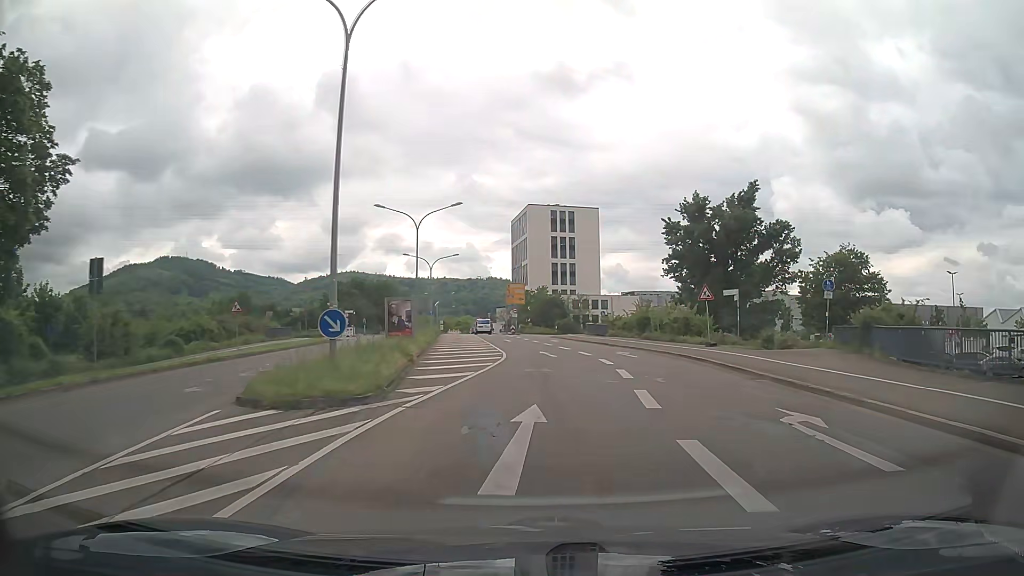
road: tertiary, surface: asphalt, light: Day
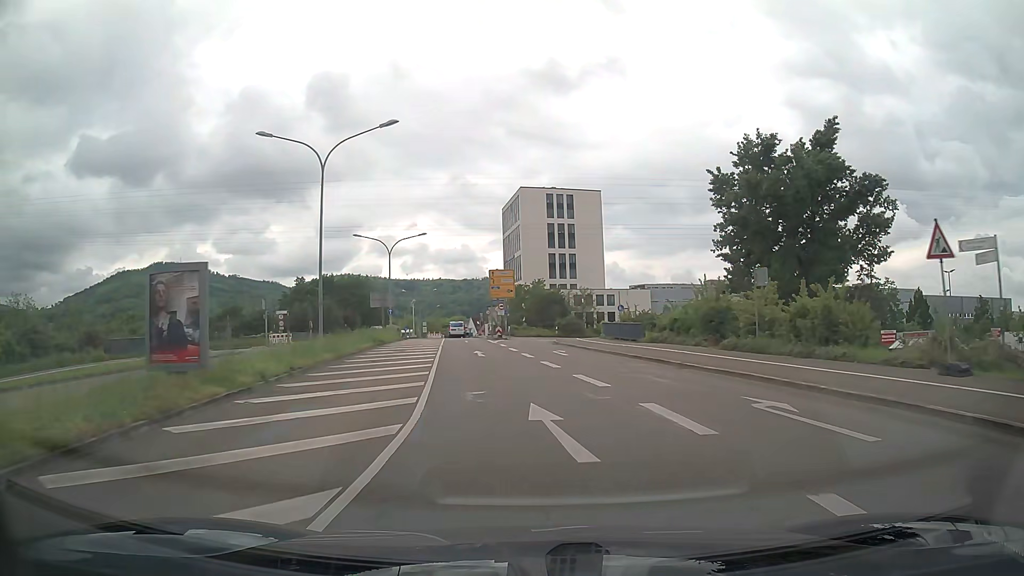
(+0.4, +20.8) m; +1°
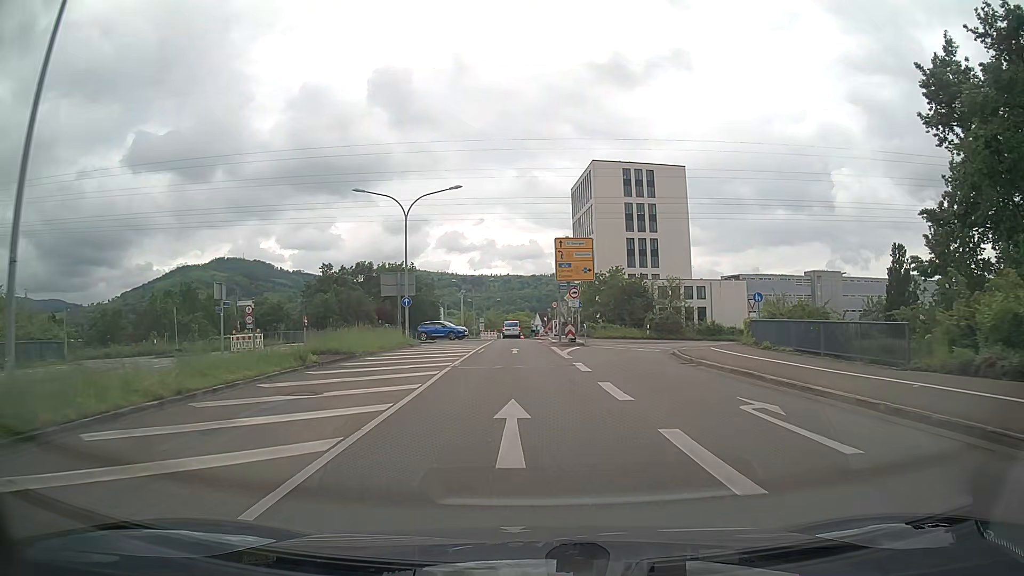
(-1.1, +20.9) m; -6°
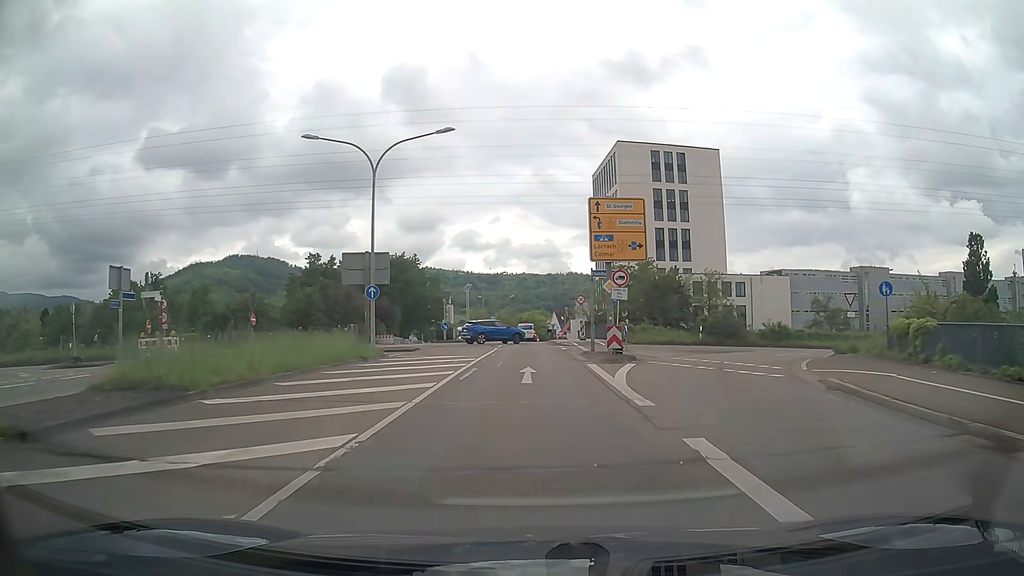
(-0.2, +12.8) m; -1°
